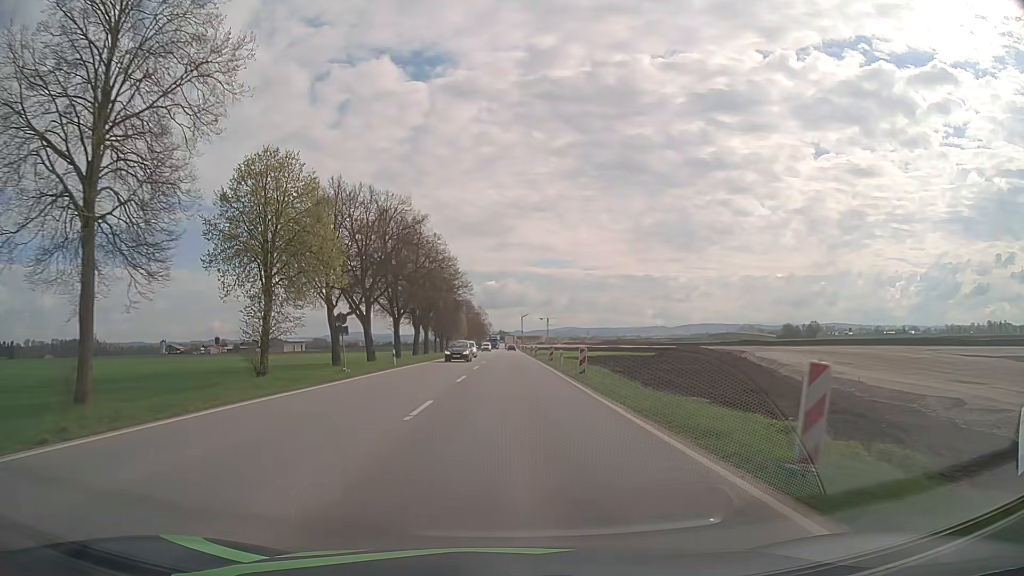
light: Day
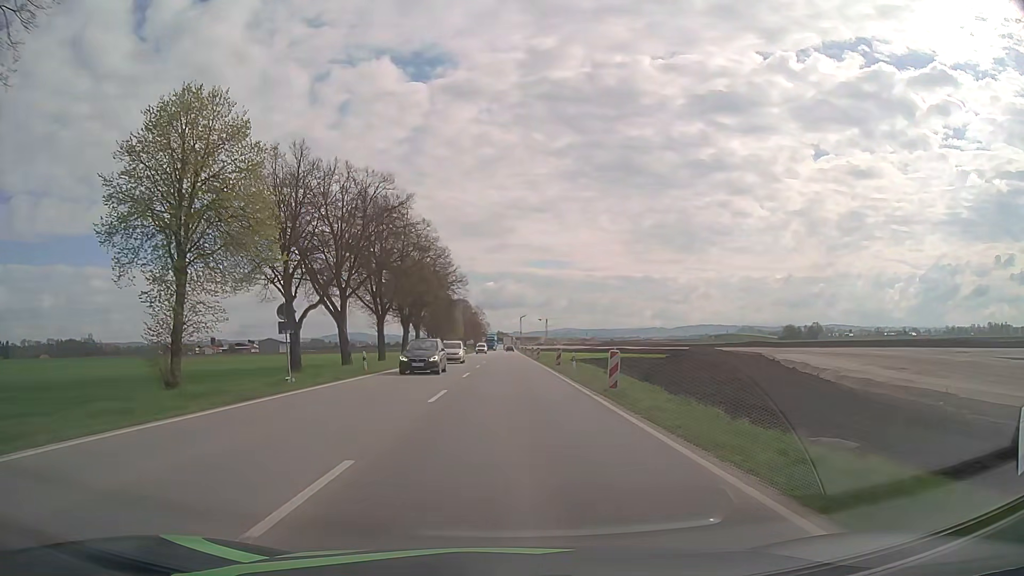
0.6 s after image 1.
(0.0, +8.1) m; 0°
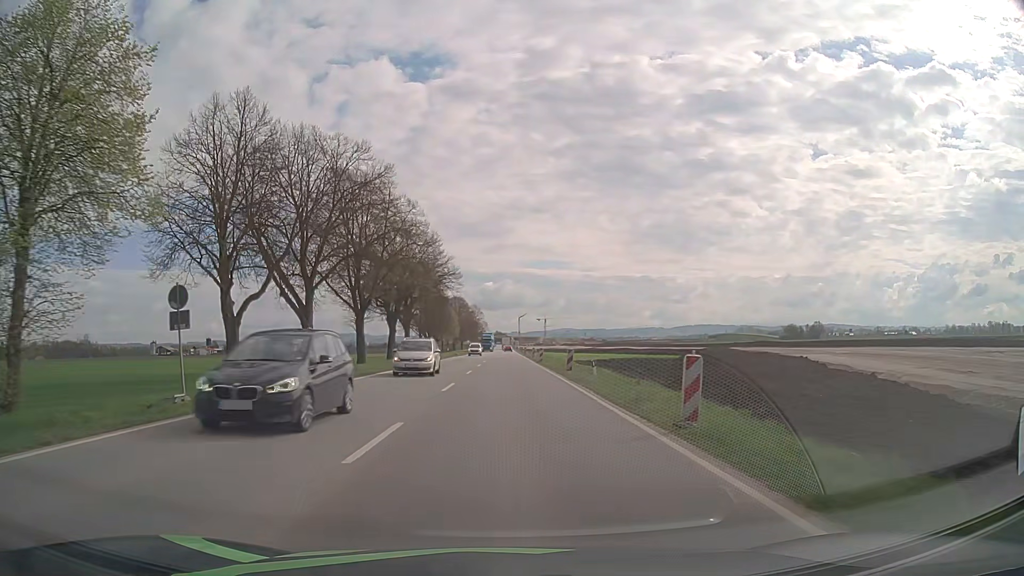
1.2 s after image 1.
(0.0, +8.1) m; 0°
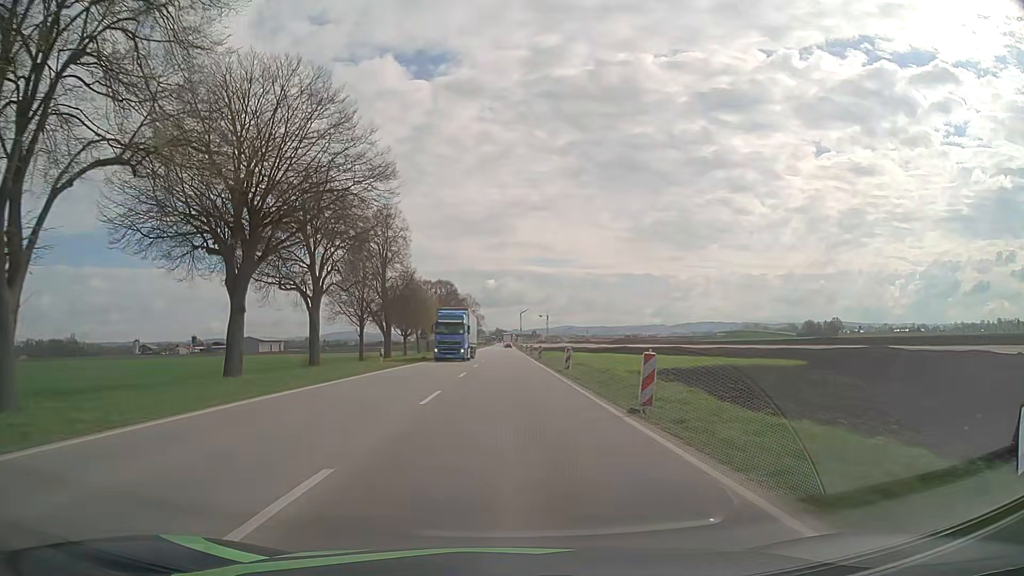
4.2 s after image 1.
(+0.2, +40.4) m; 0°
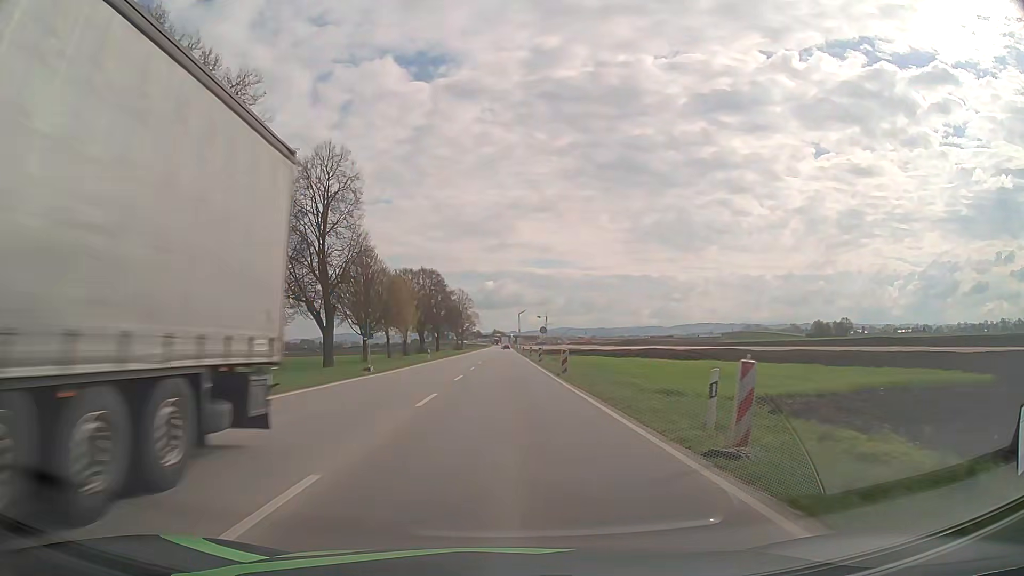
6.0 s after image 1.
(0.0, +24.2) m; 0°
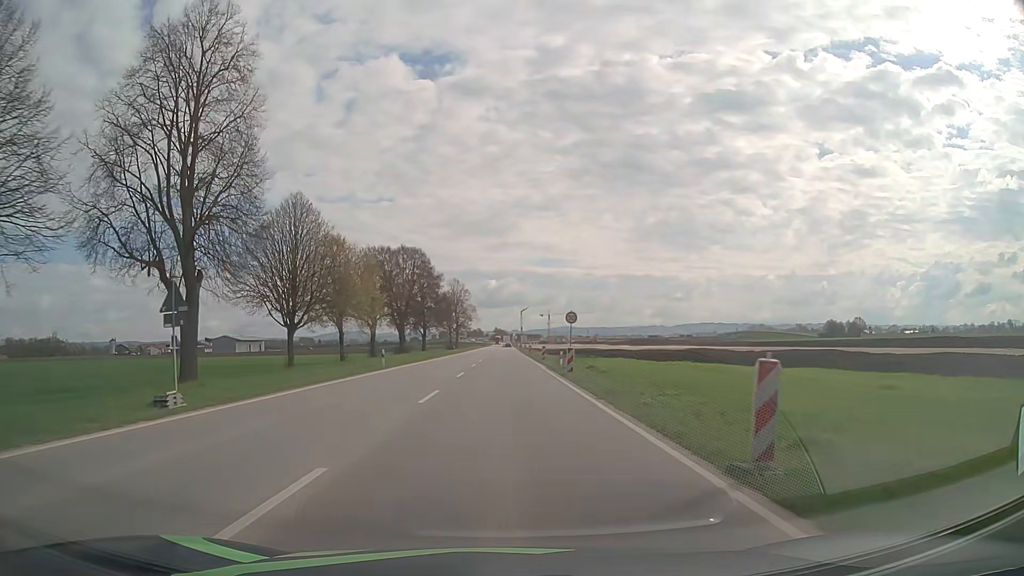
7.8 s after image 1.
(-0.1, +23.2) m; 0°
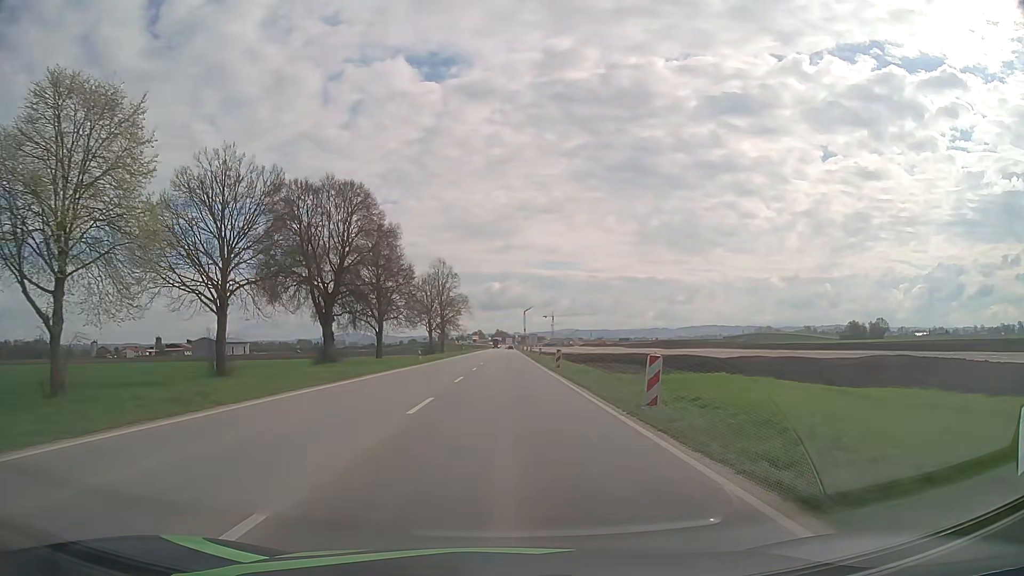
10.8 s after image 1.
(-0.2, +38.2) m; 0°
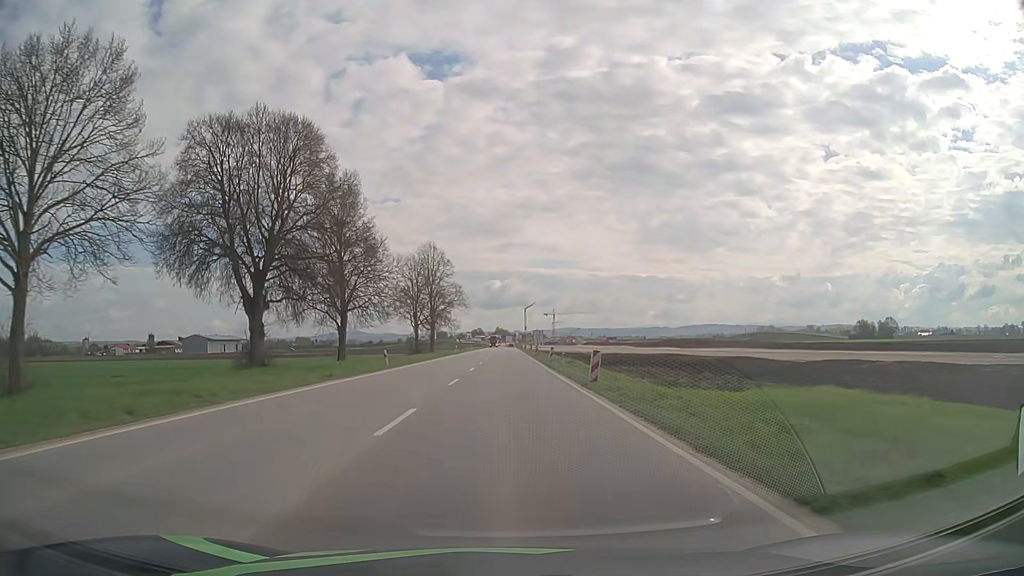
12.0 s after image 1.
(0.0, +15.2) m; 0°
